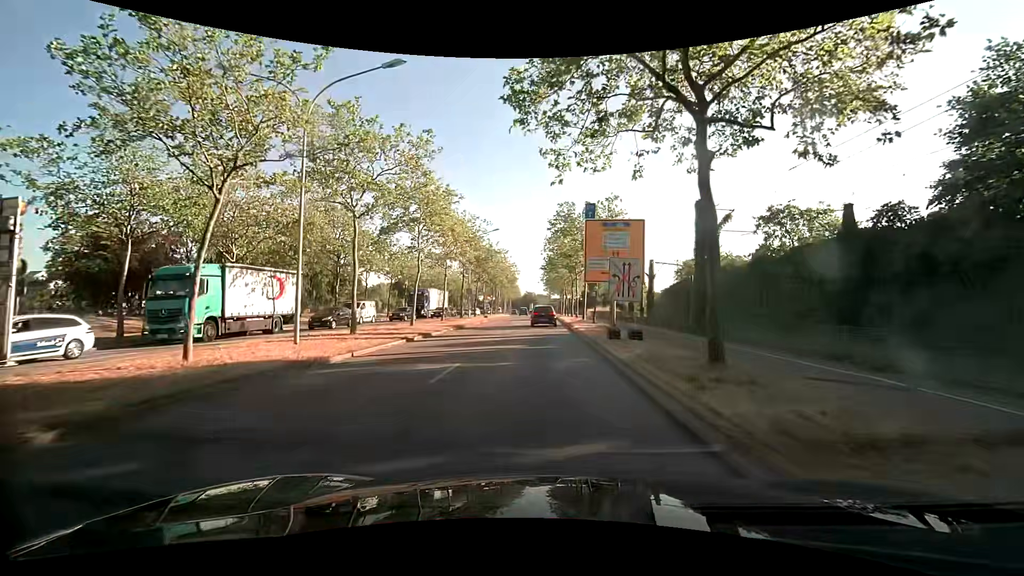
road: primary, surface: asphalt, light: Day
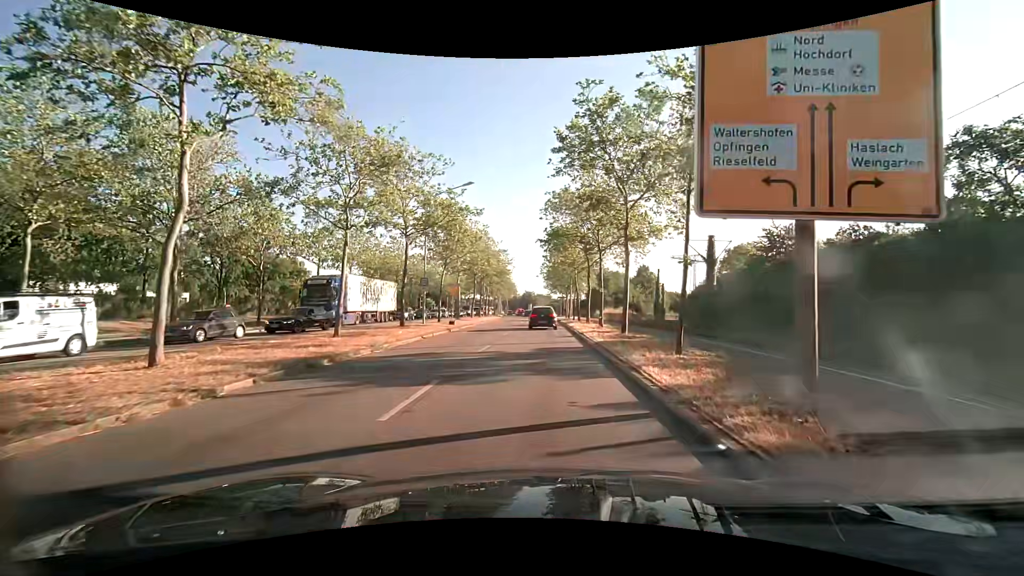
(+0.1, +20.7) m; 0°
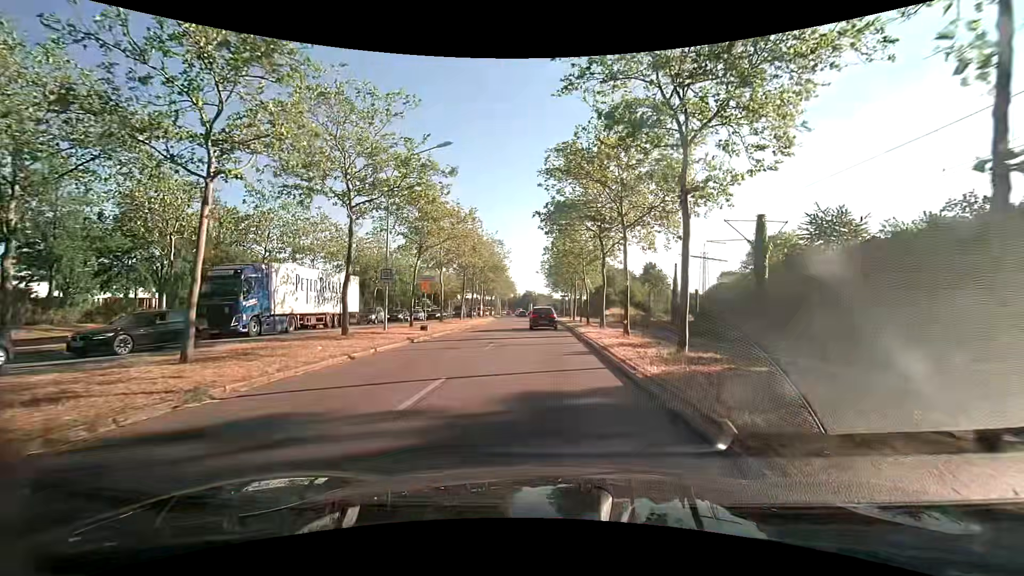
(0.0, +8.5) m; -1°
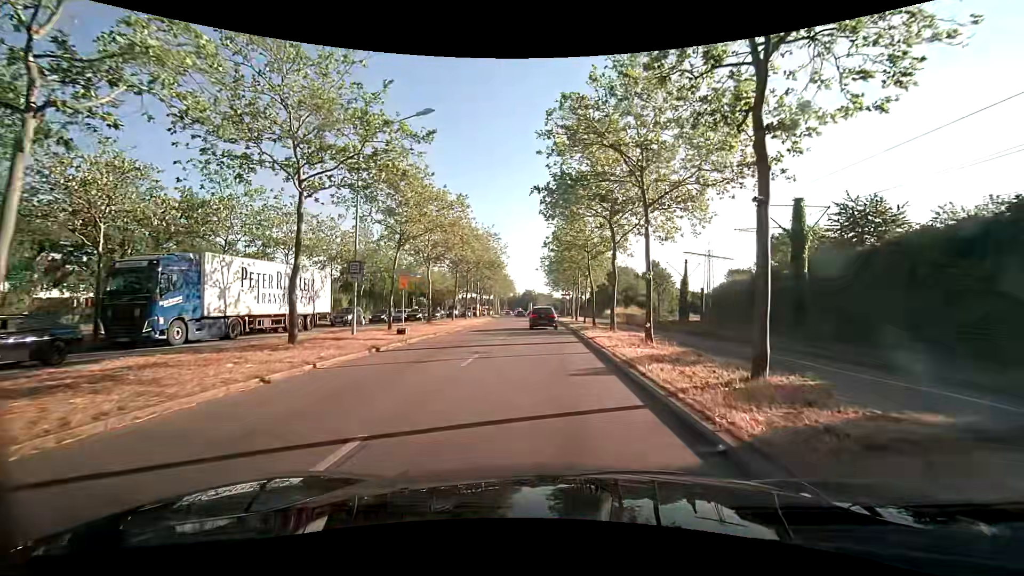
(0.0, +4.3) m; 0°
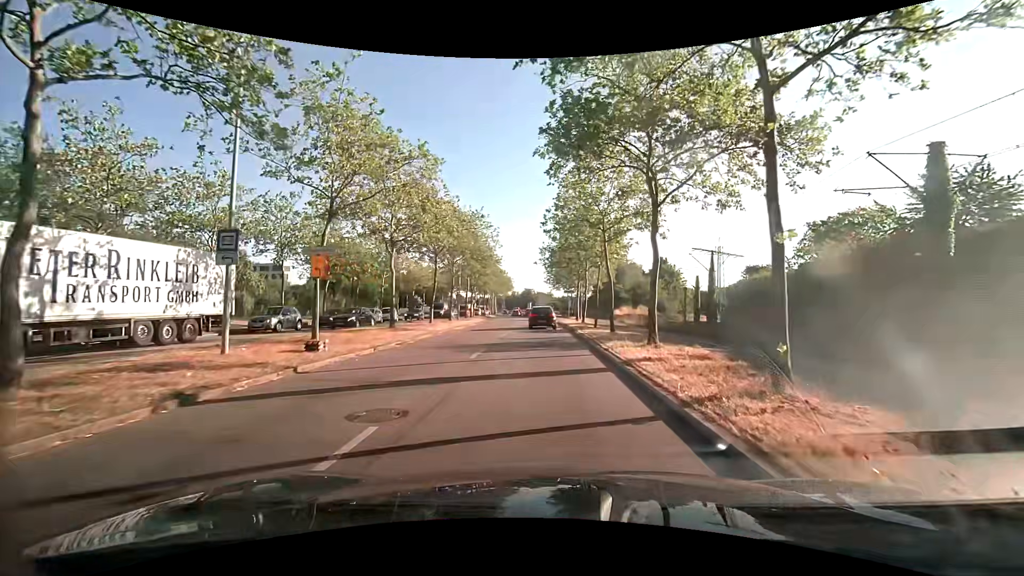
(0.0, +8.7) m; 0°
